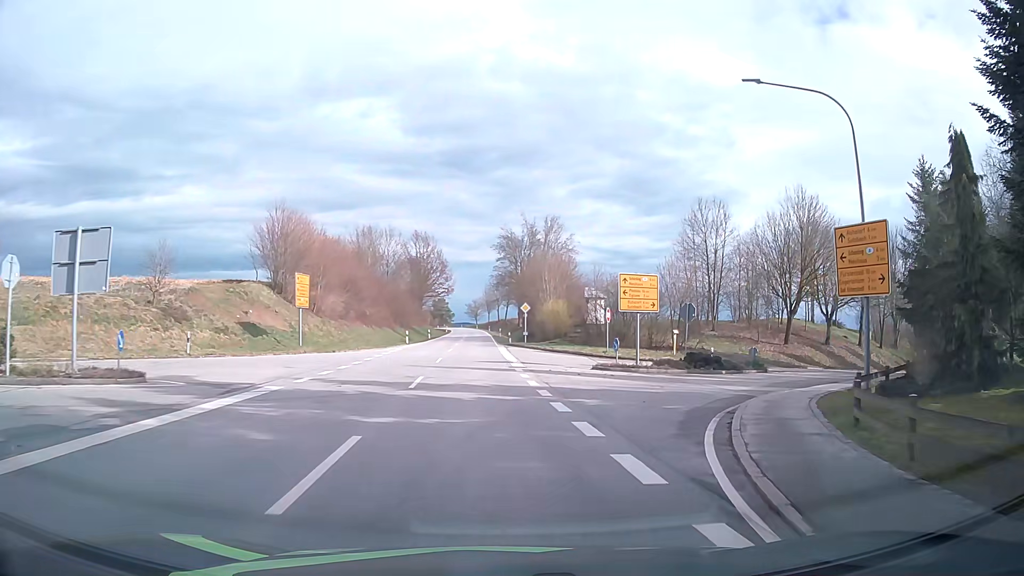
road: secondary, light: Day
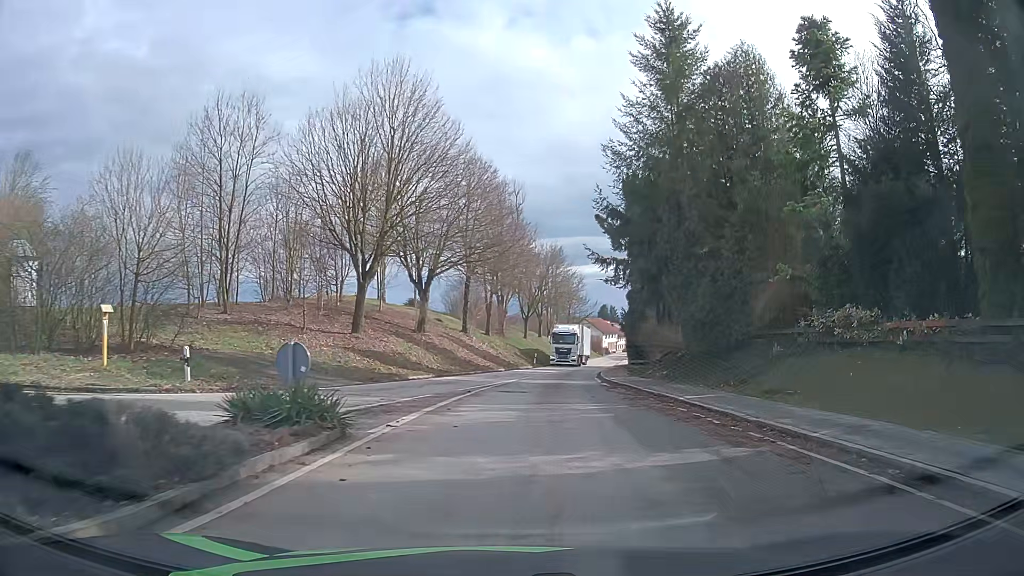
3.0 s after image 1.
(+8.7, +25.3) m; +40°
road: tertiary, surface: asphalt
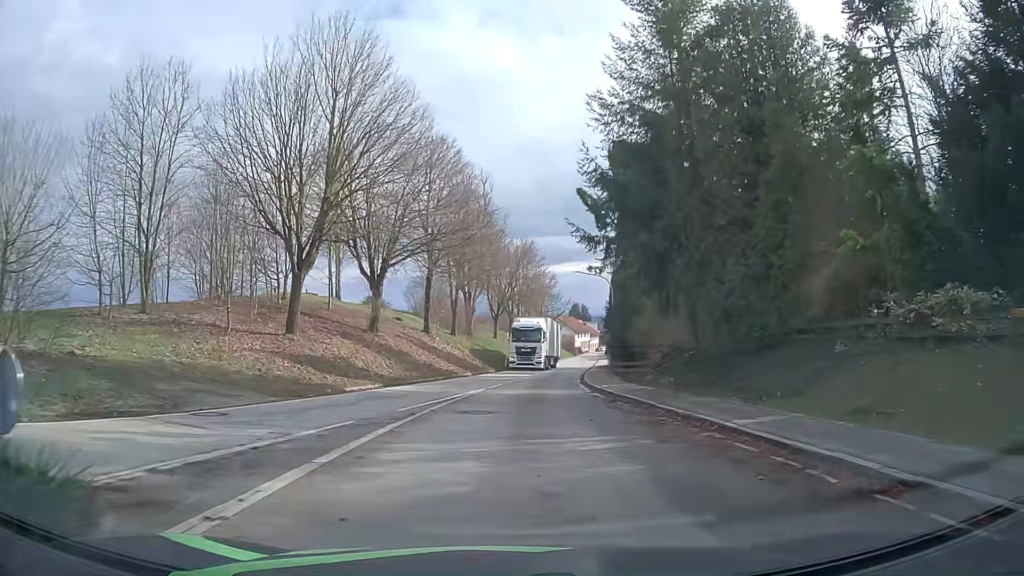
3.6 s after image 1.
(+0.1, +5.8) m; +2°
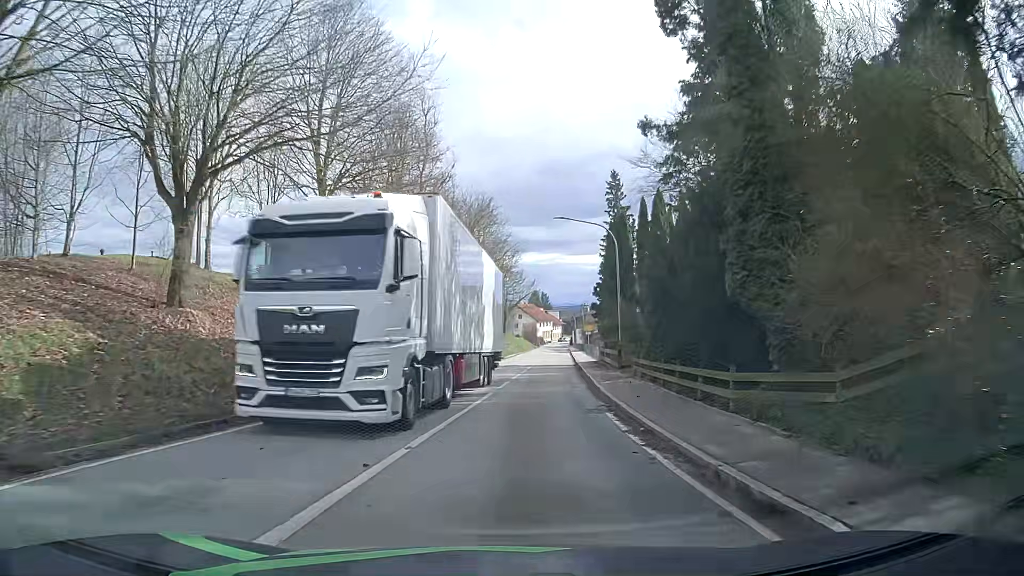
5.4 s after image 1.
(+0.7, +19.1) m; +4°
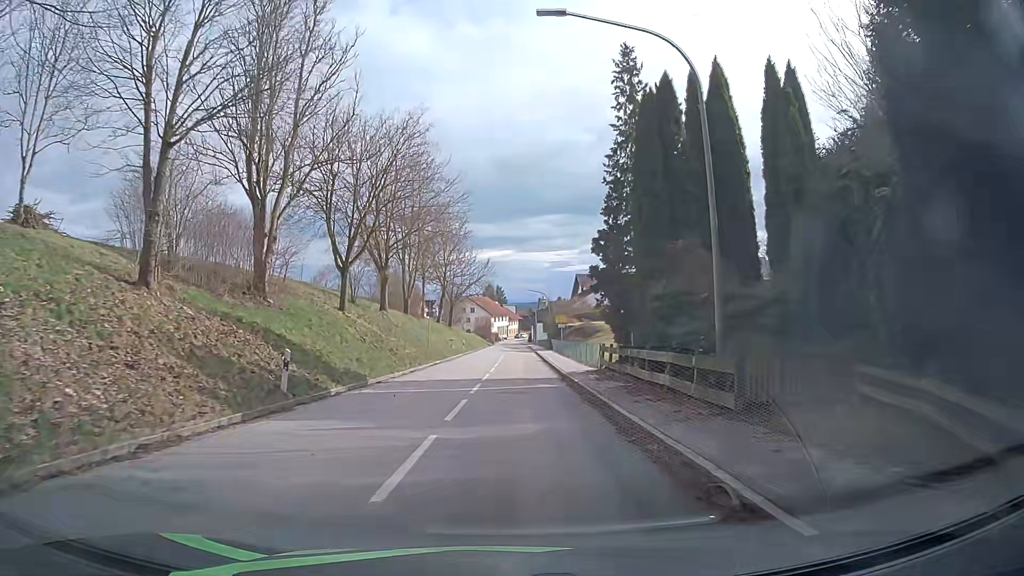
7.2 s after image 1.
(+0.9, +21.3) m; +4°
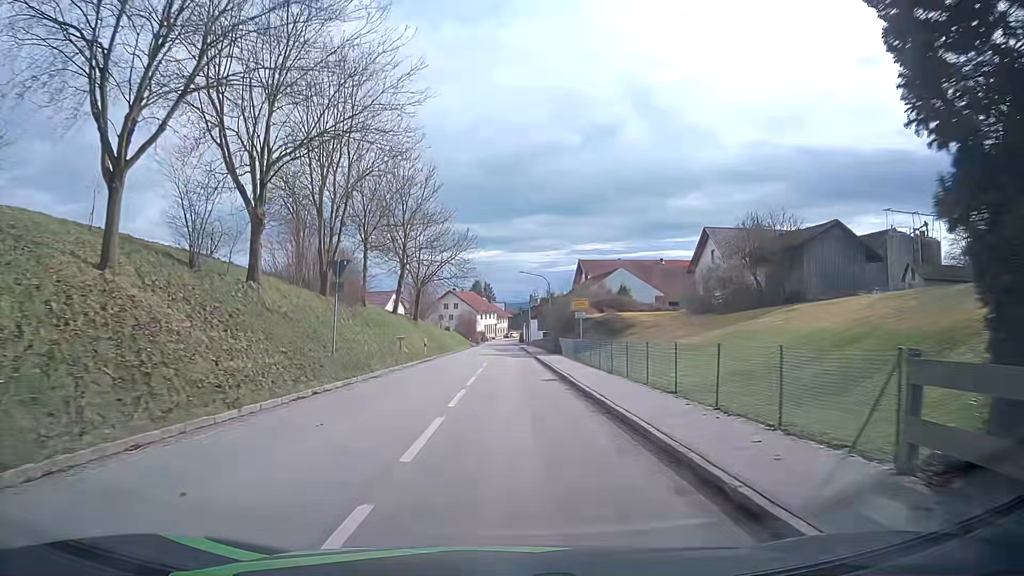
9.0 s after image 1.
(+0.4, +22.6) m; 0°
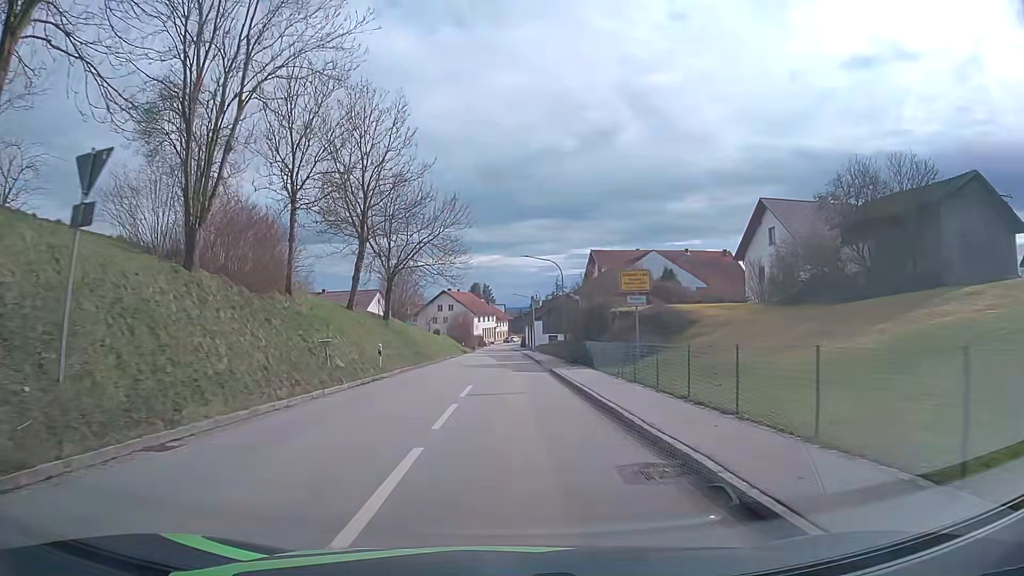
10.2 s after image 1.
(+0.3, +15.1) m; +1°
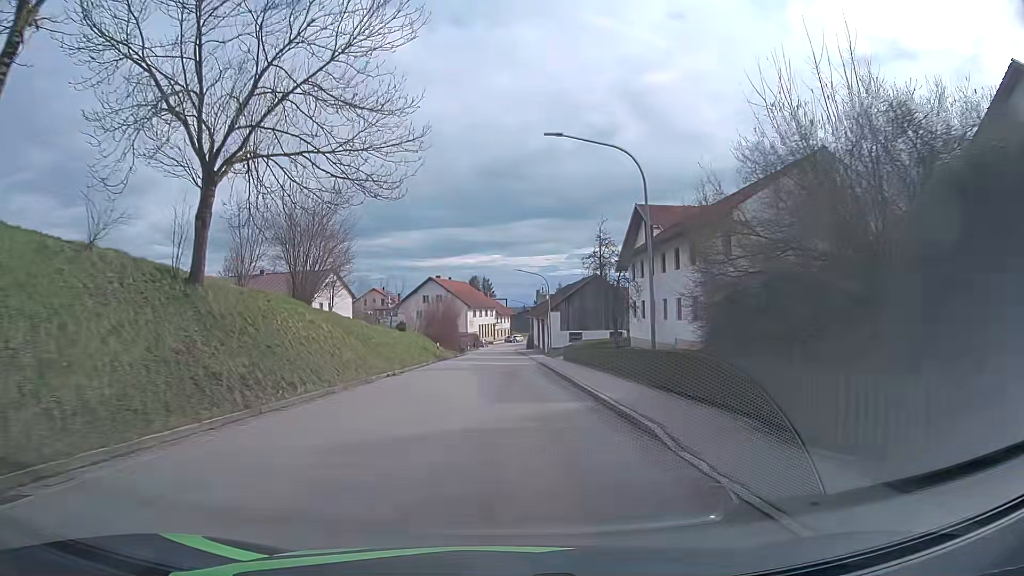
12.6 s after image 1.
(-0.2, +29.7) m; -1°
(0, +10) (0, +20) (0, +30) (0, +40) (0, +50) (0, +60) (0, +70) (0, +80) (0, +90) (0, +100) m
